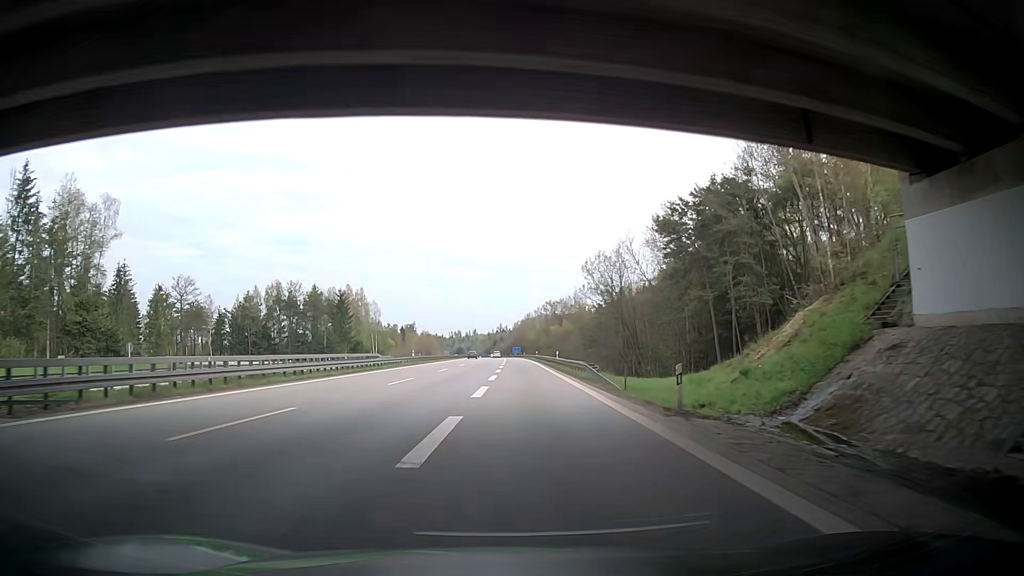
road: motorway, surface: asphalt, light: Day
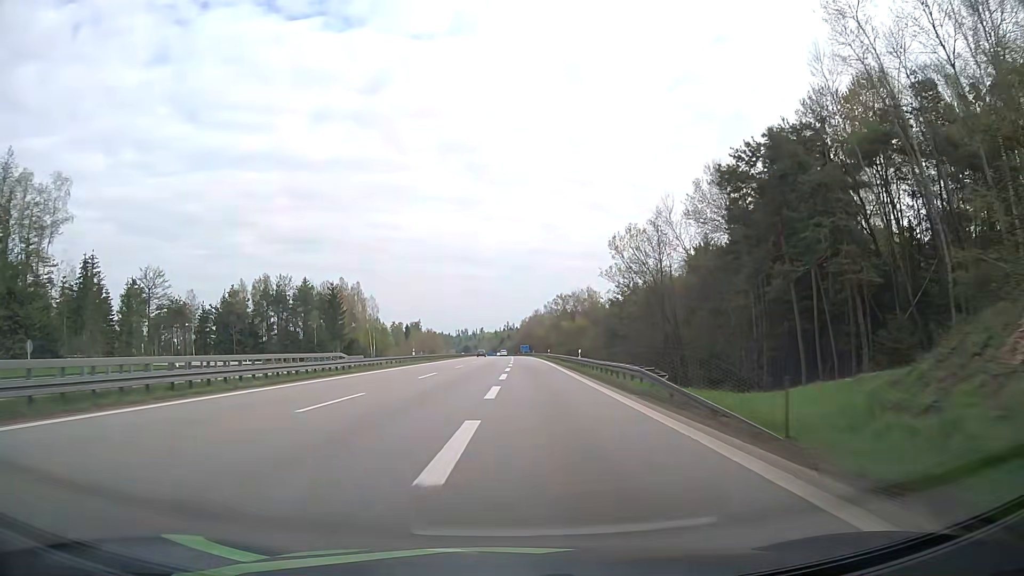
(0.0, +13.2) m; 0°
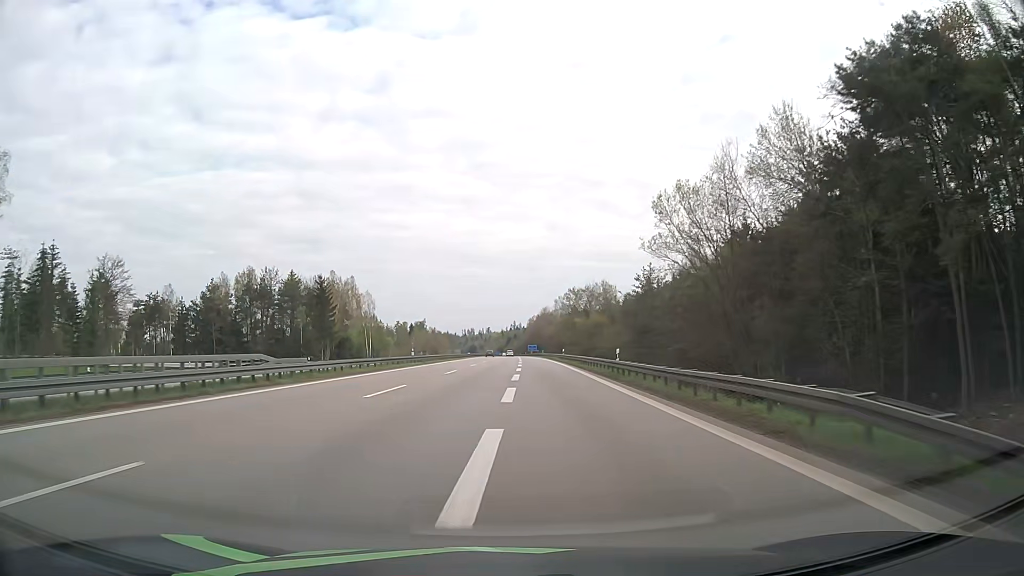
(0.0, +13.7) m; 0°
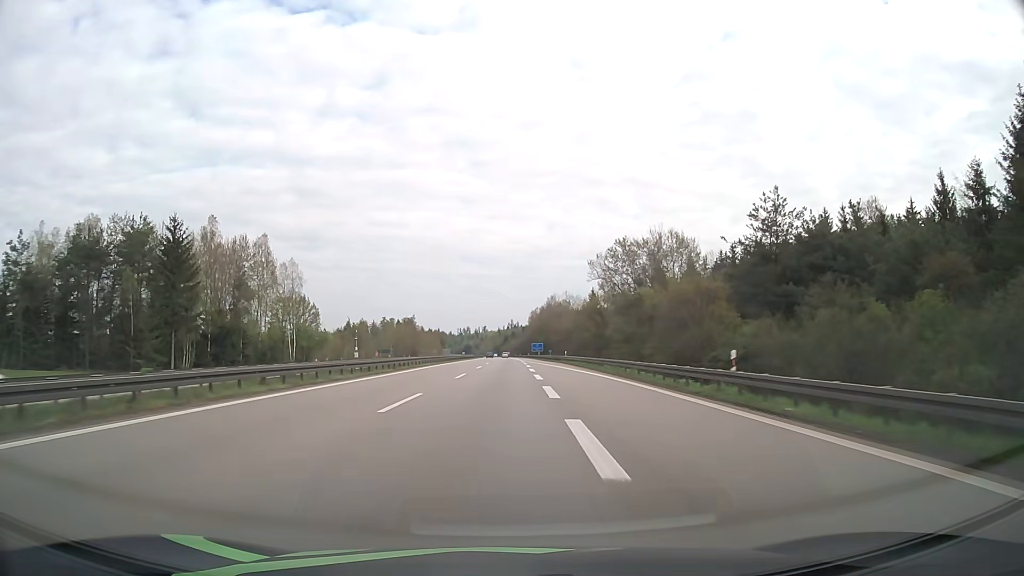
(-0.1, +59.0) m; 0°
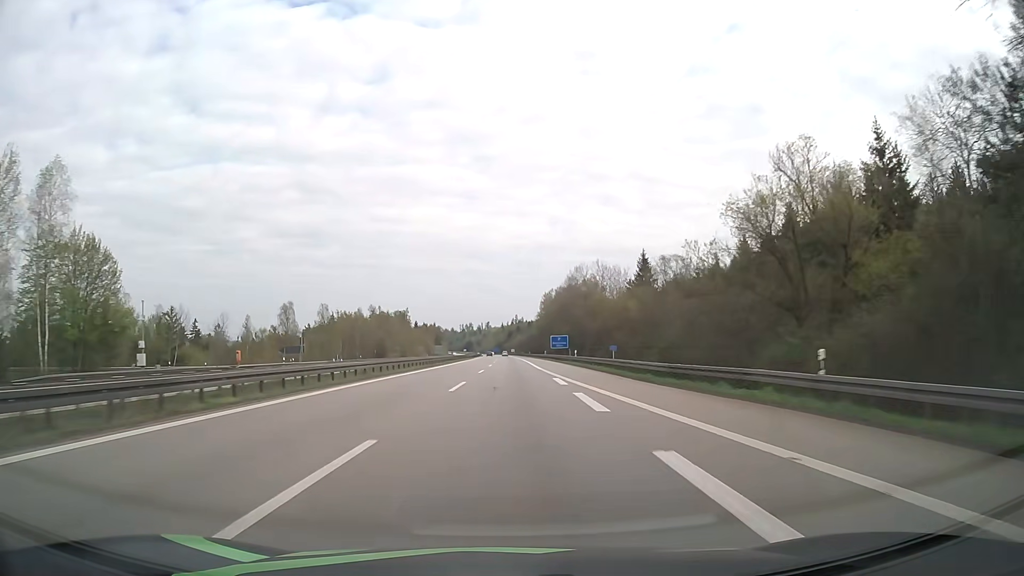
(-0.1, +64.9) m; 0°
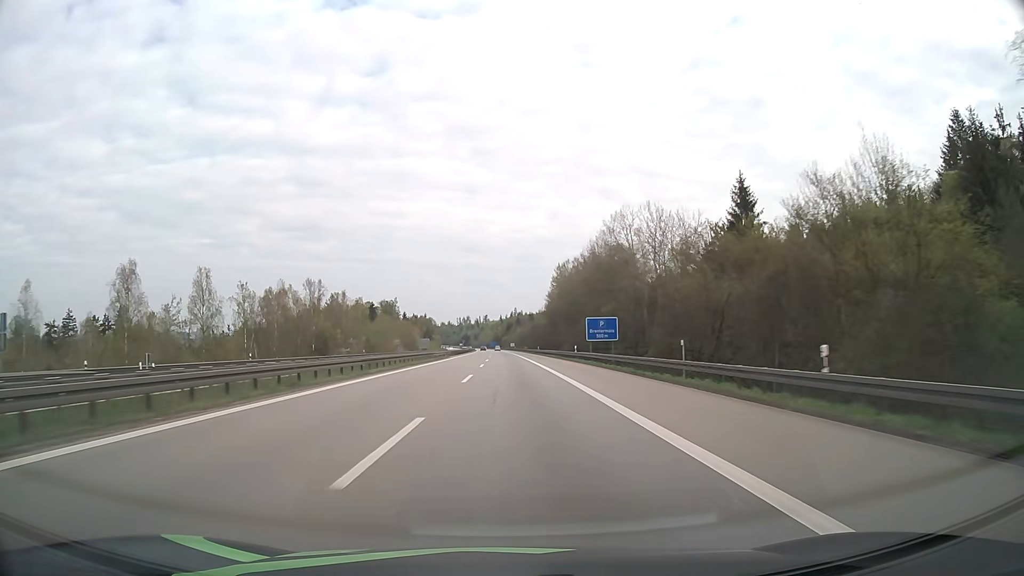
(0.0, +51.4) m; 0°
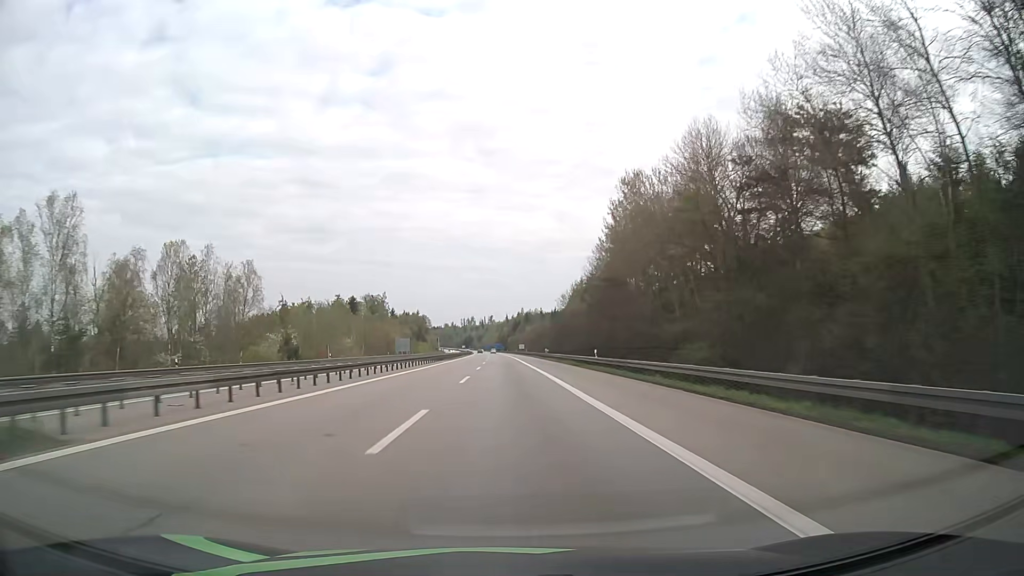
(-0.3, +69.9) m; -1°
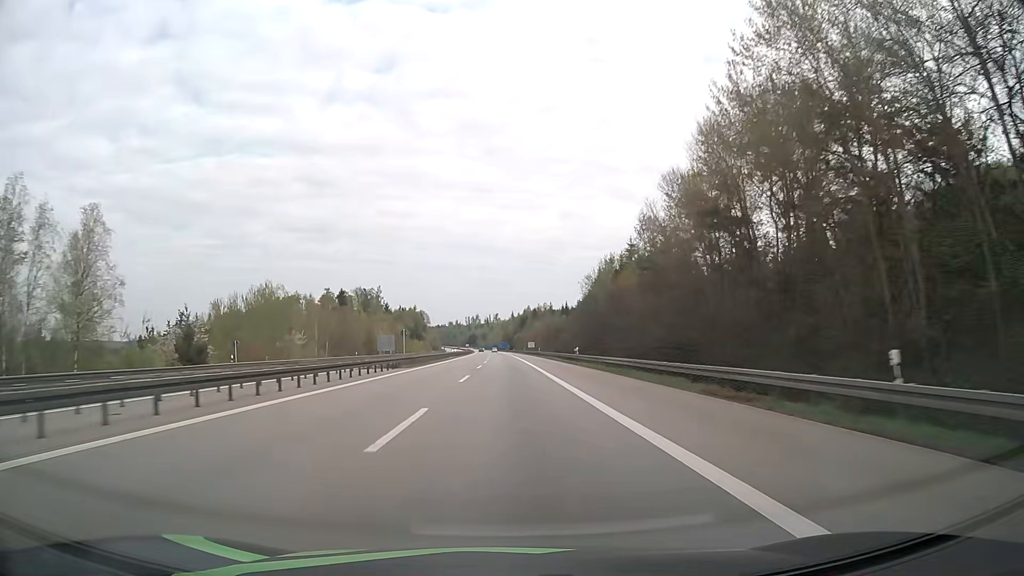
(-0.2, +36.3) m; 0°
(0, +10) (0, +20) (0, +30) (0, +40) (0, +50) (0, +60) (0, +70) (0, +80) (-1, +90) (-1, +100) m
